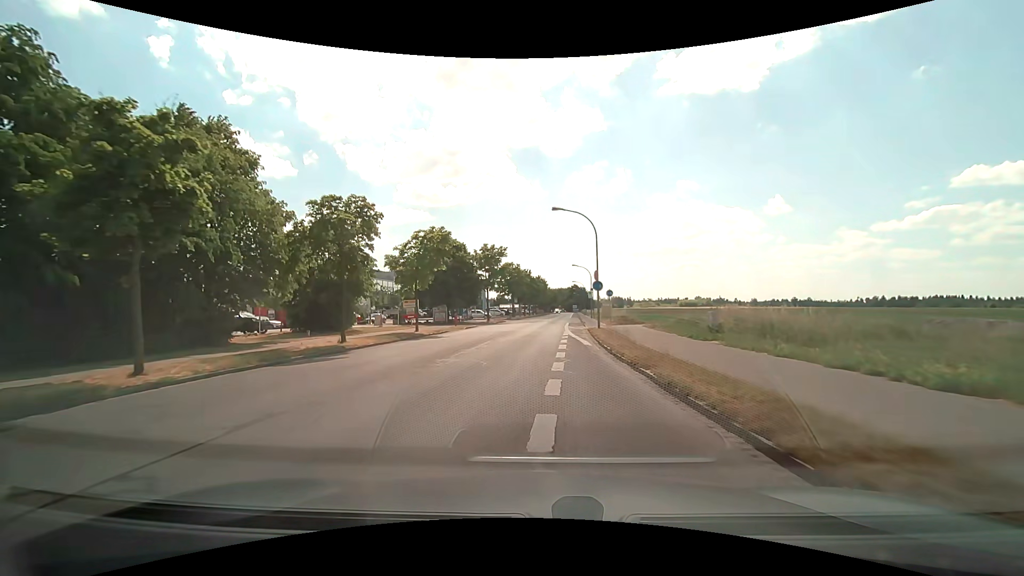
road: tertiary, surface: asphalt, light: Day
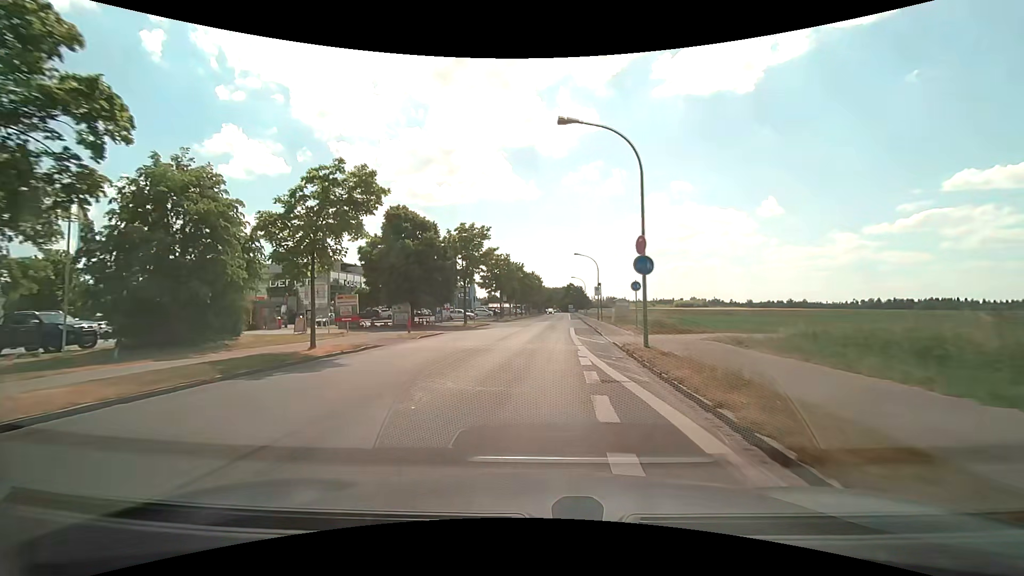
(0.0, +13.8) m; +1°
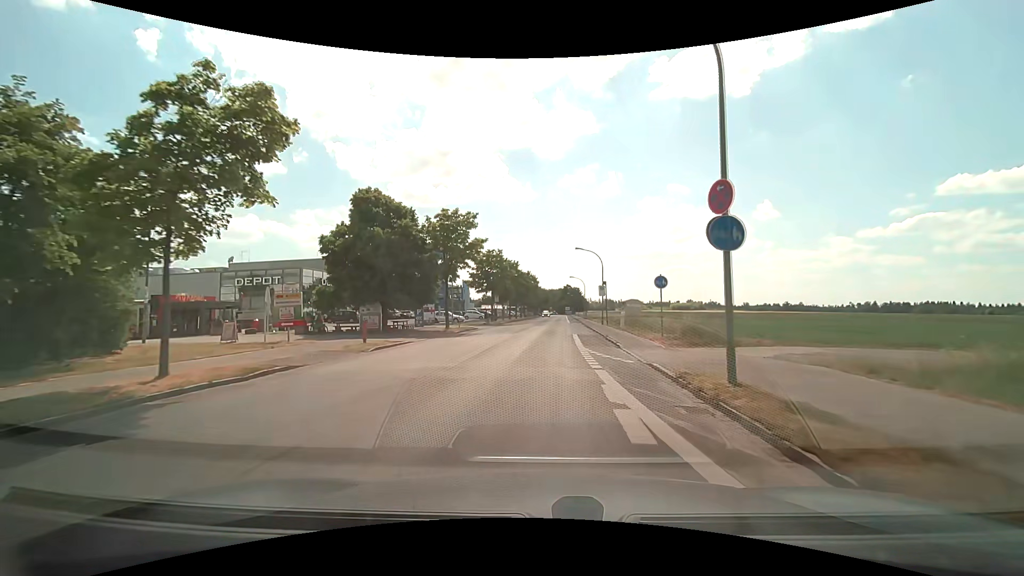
(0.0, +6.9) m; 0°
(0, +10) (0, +20) (+1, +30) (+1, +40) (+2, +50) (+2, +60) (+3, +70) (+3, +80) (+4, +90) (+4, +100) m
